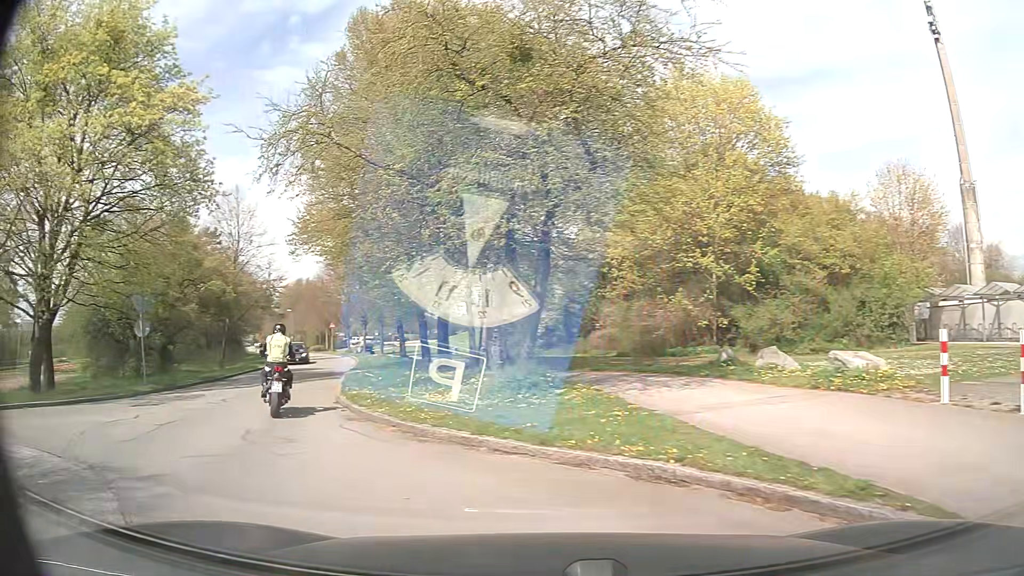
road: unclassified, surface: asphalt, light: Day
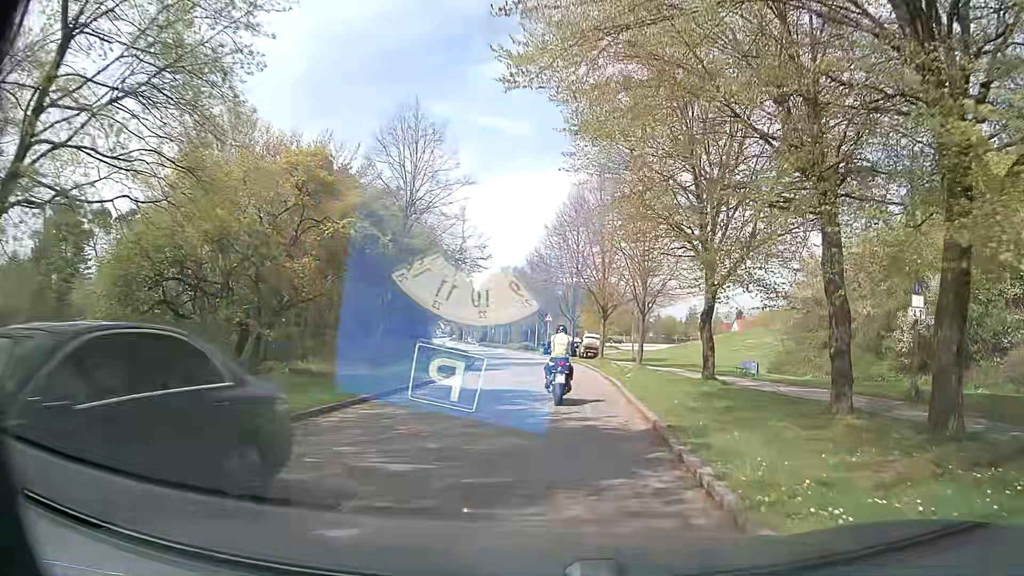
(-7.1, +17.6) m; -19°
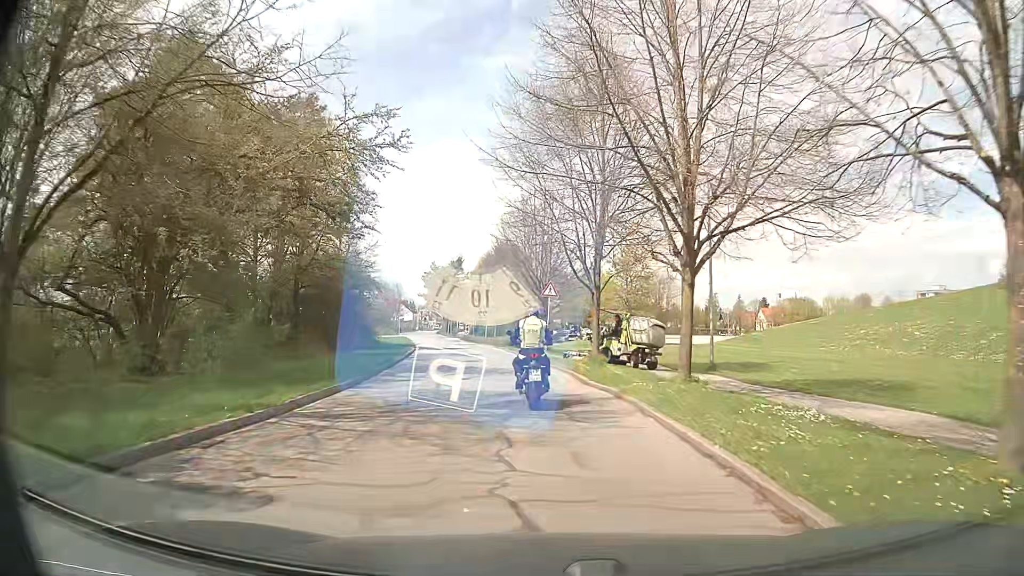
(+0.5, +25.6) m; 0°
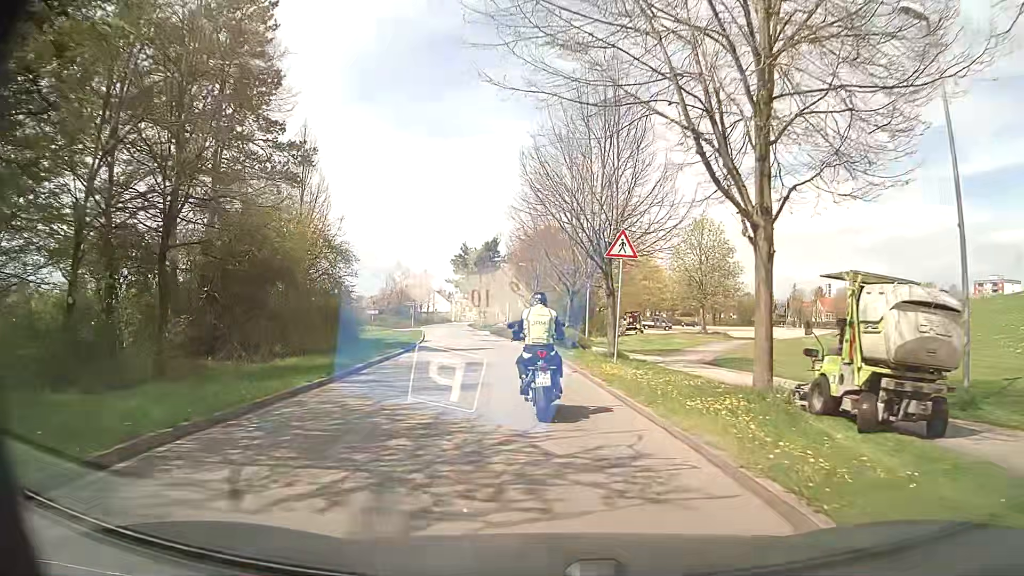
(-0.7, +14.9) m; -4°
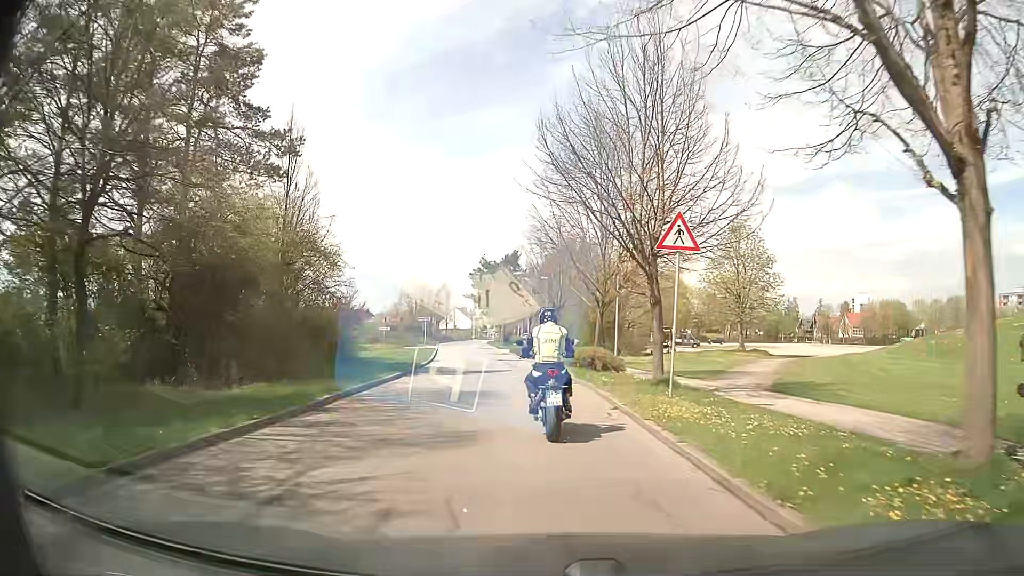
(-0.1, +4.7) m; -2°
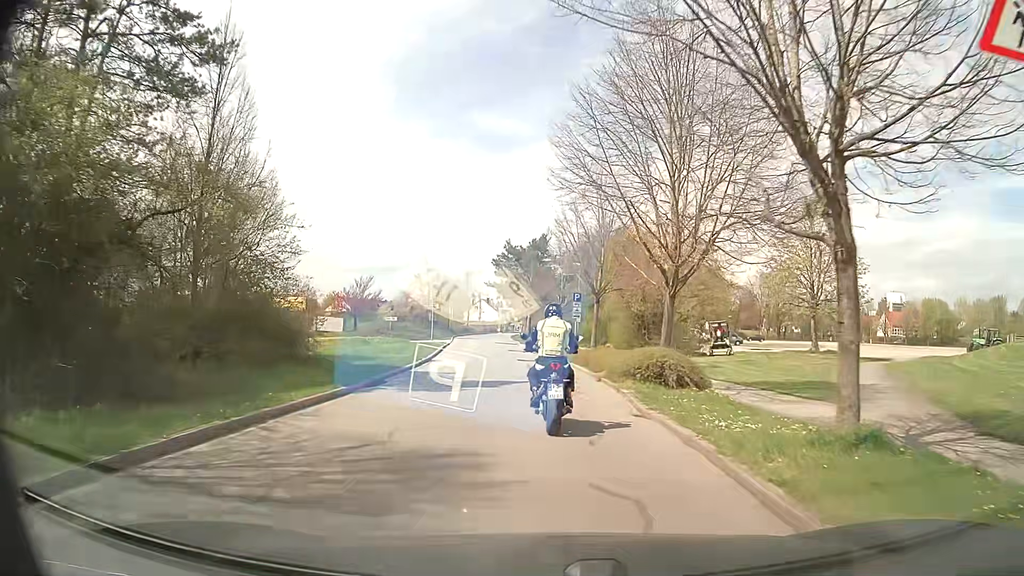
(-0.2, +9.3) m; -2°
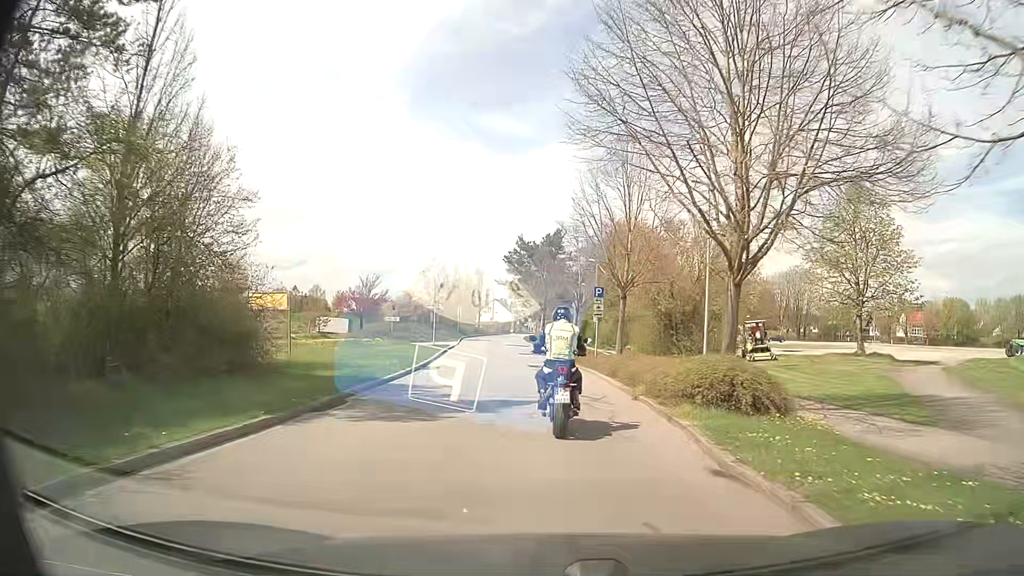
(-0.1, +4.7) m; -2°
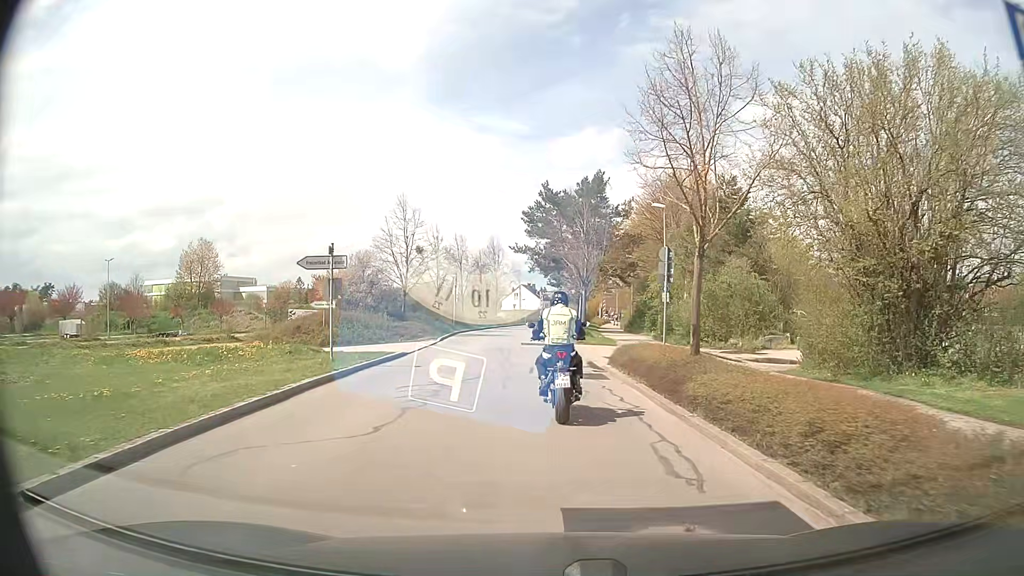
(-0.6, +23.3) m; -2°
(0, +10) (0, +20) (-1, +30) (-1, +40) (-2, +50) (-1, +60) (-1, +70) (0, +80) (+1, +90) (+2, +100) m
